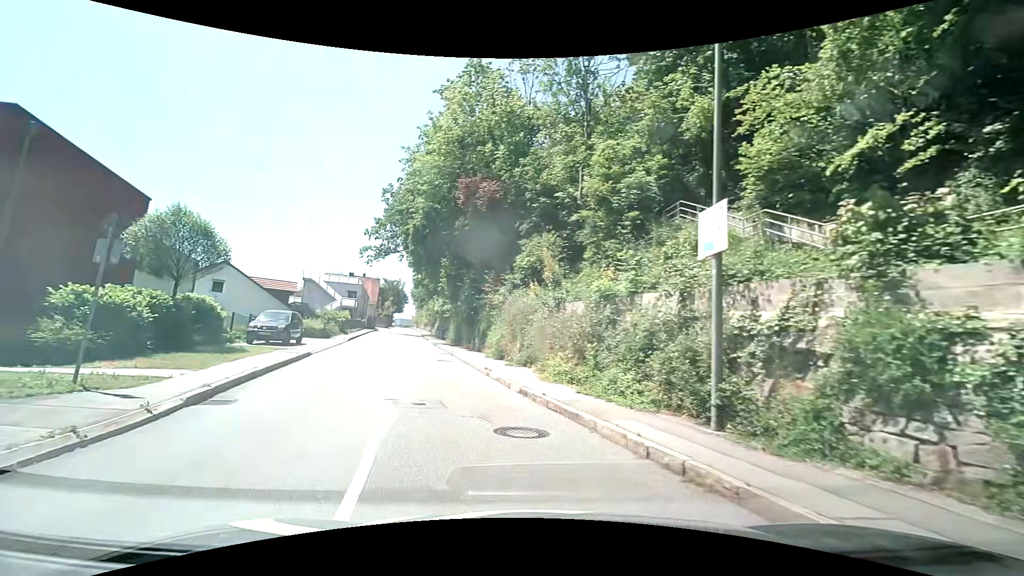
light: Day
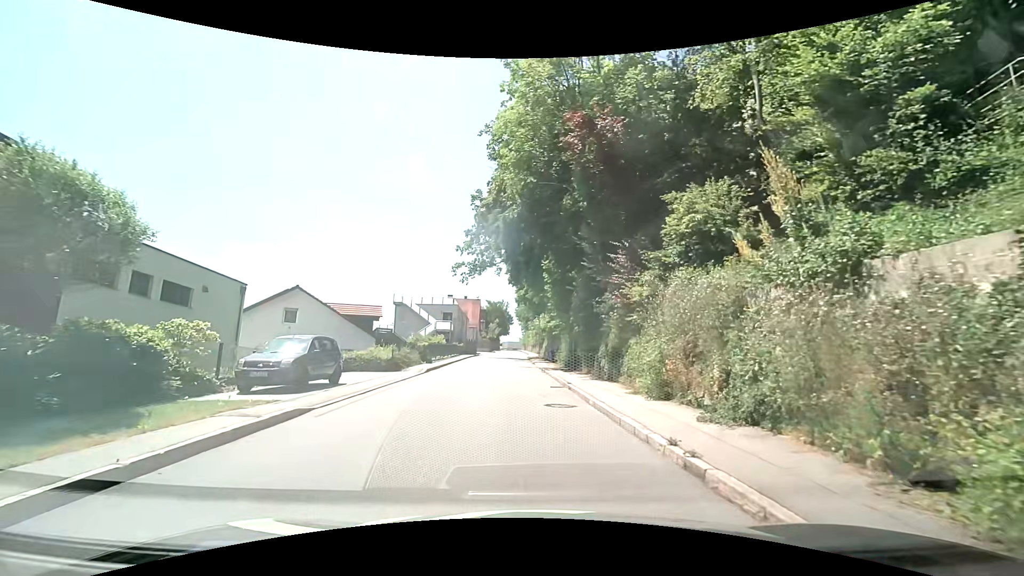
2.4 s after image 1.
(-1.5, +10.0) m; -14°
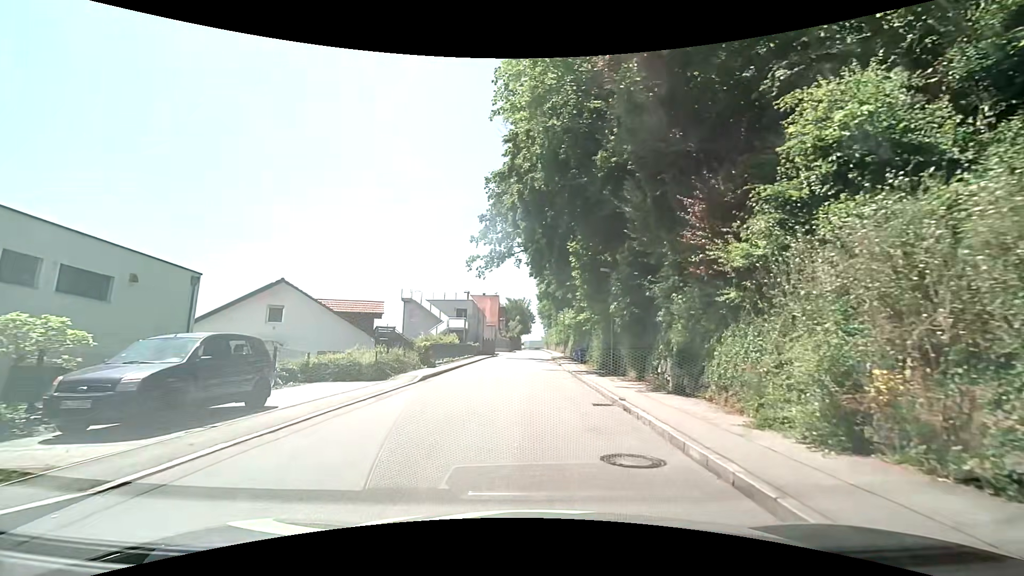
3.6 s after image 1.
(-0.1, +6.1) m; -2°
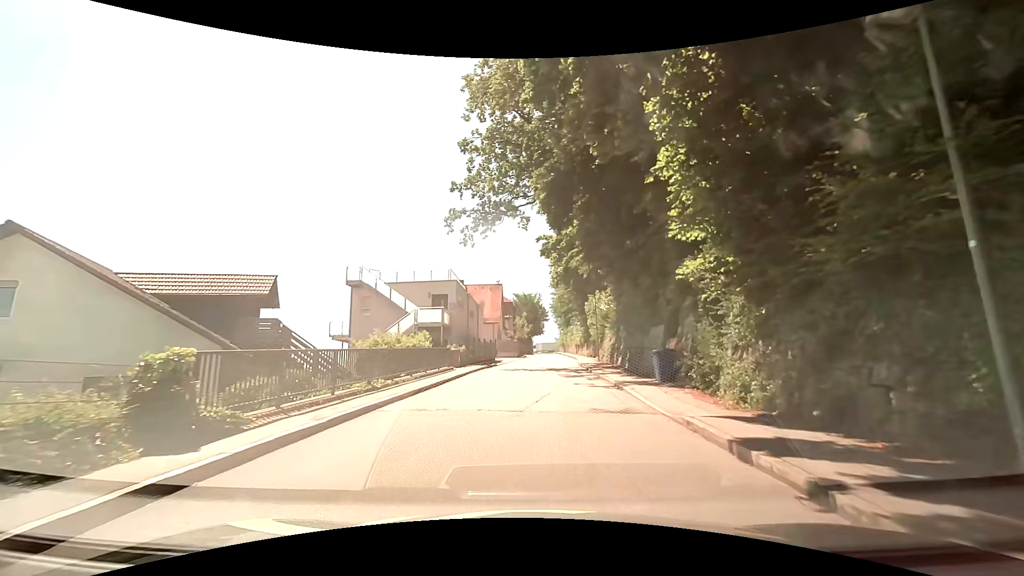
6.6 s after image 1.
(-0.2, +18.4) m; -2°
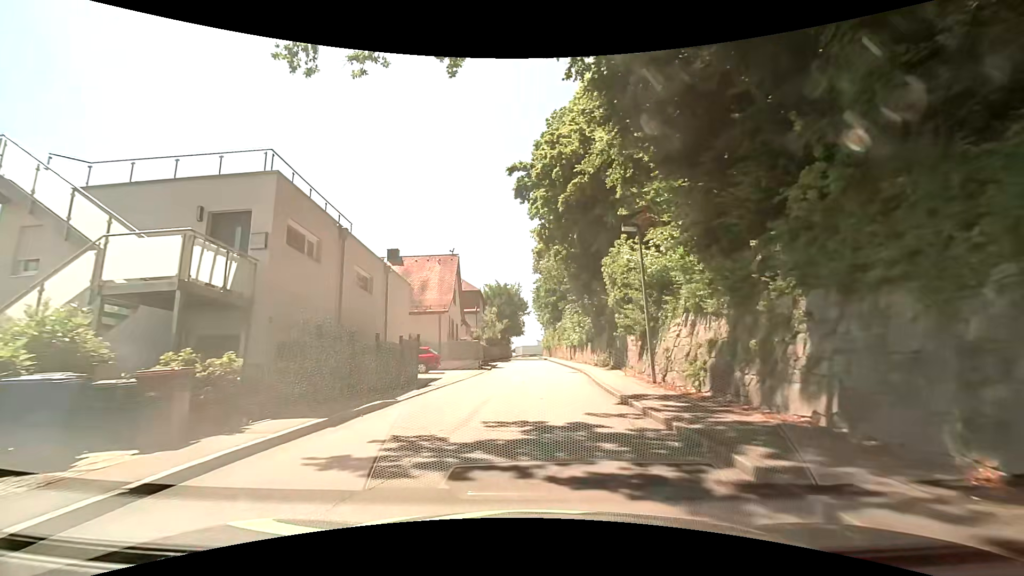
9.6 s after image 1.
(+0.6, +21.5) m; +3°
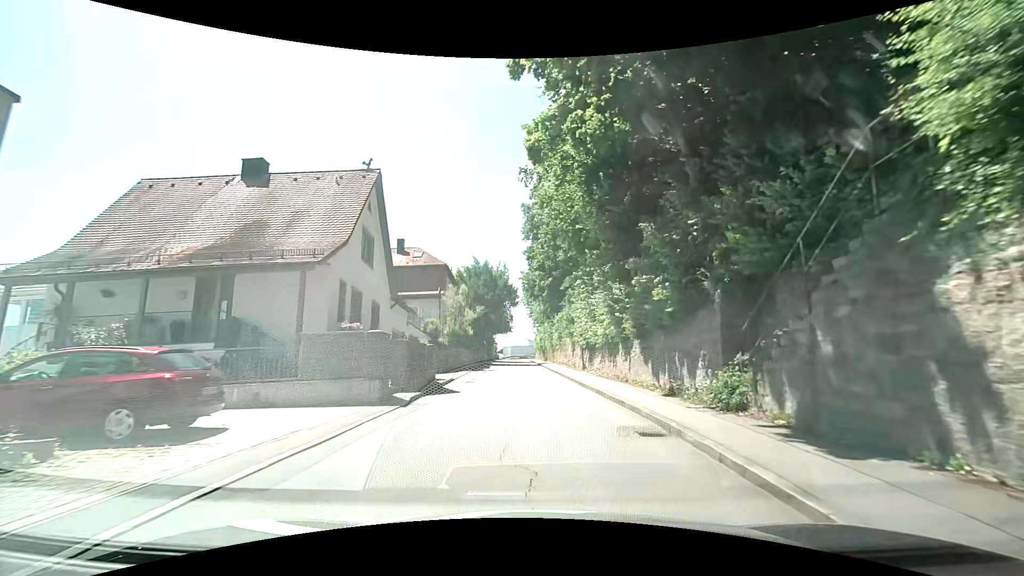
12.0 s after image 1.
(+0.1, +18.8) m; 0°
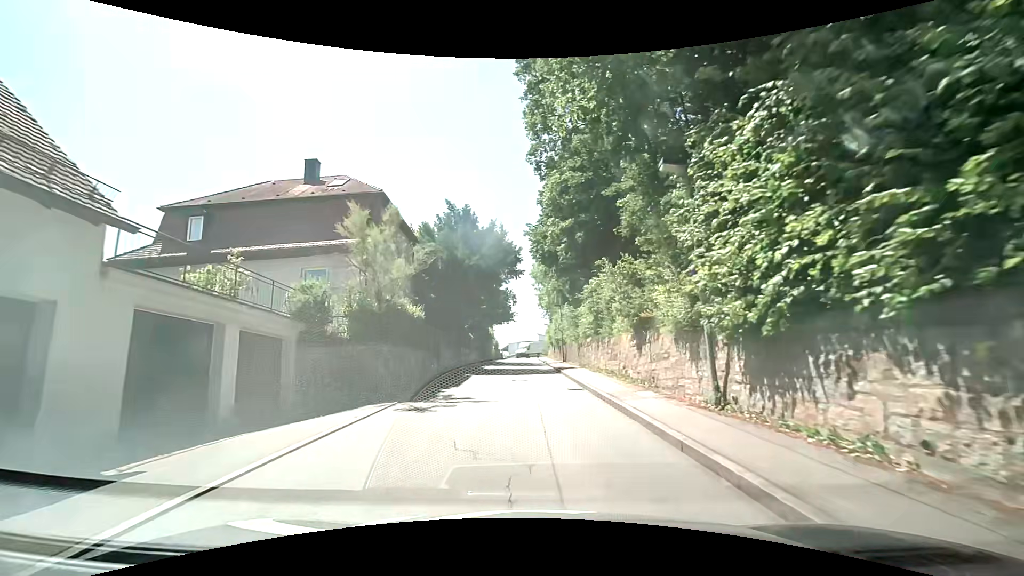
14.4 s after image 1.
(+0.1, +19.5) m; -1°
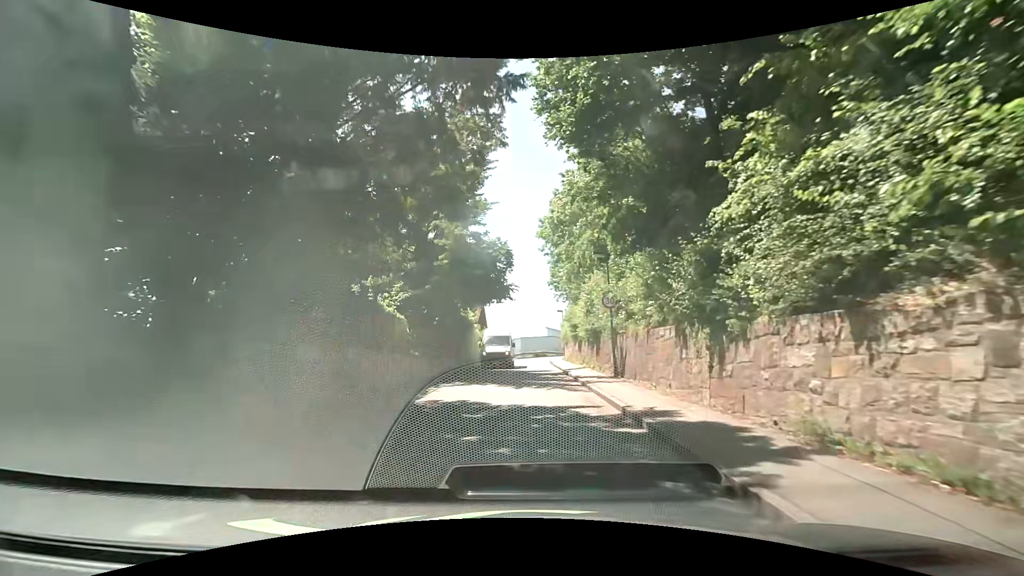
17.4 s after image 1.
(-0.4, +22.0) m; -1°
(0, +10) (0, +20) (0, +30) (0, +40) (0, +50) (+1, +60) (+6, +69) (+13, +75) (+22, +80) (+31, +84) m
